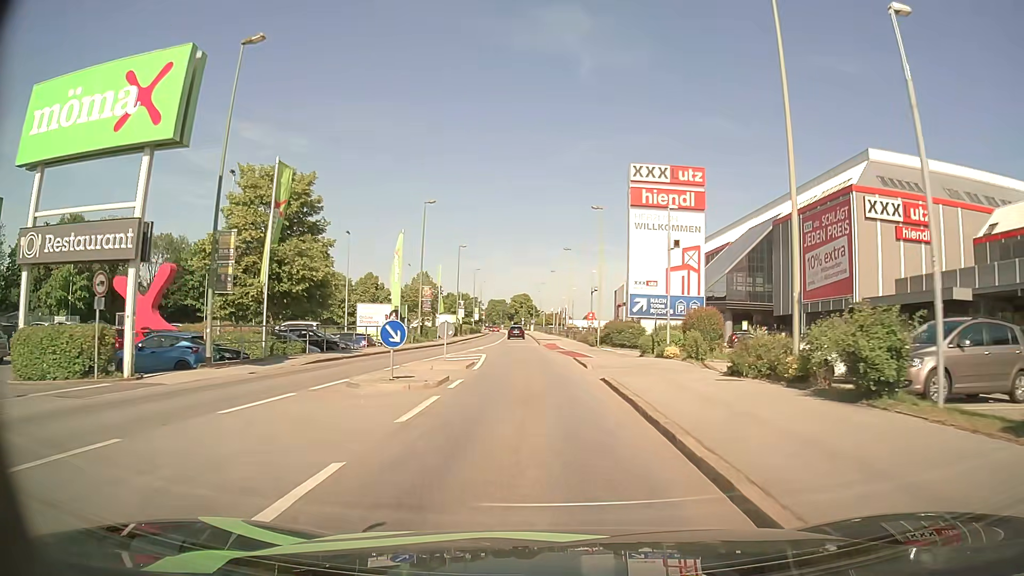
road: tertiary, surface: asphalt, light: Day
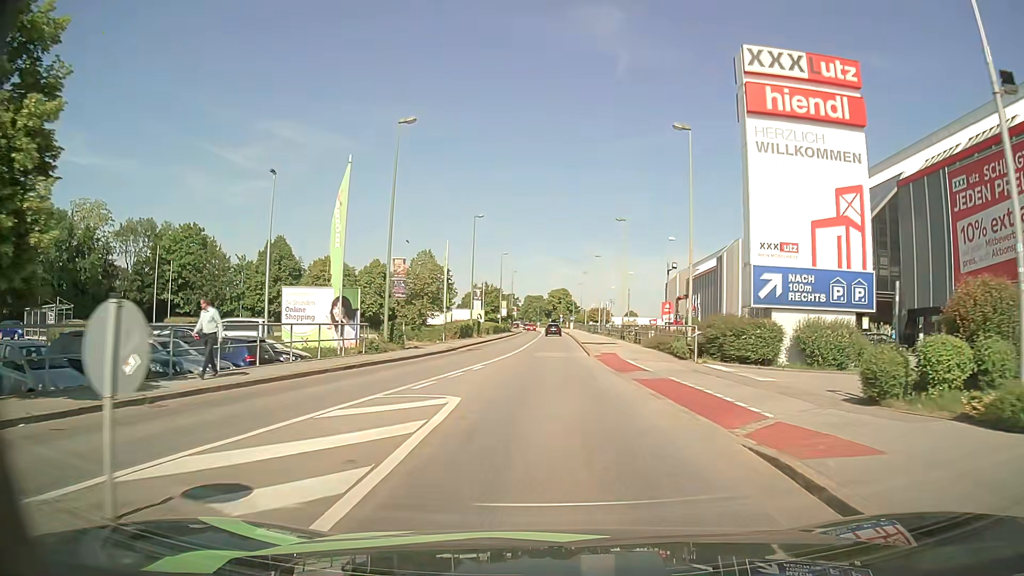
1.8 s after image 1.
(-0.6, +19.8) m; -3°
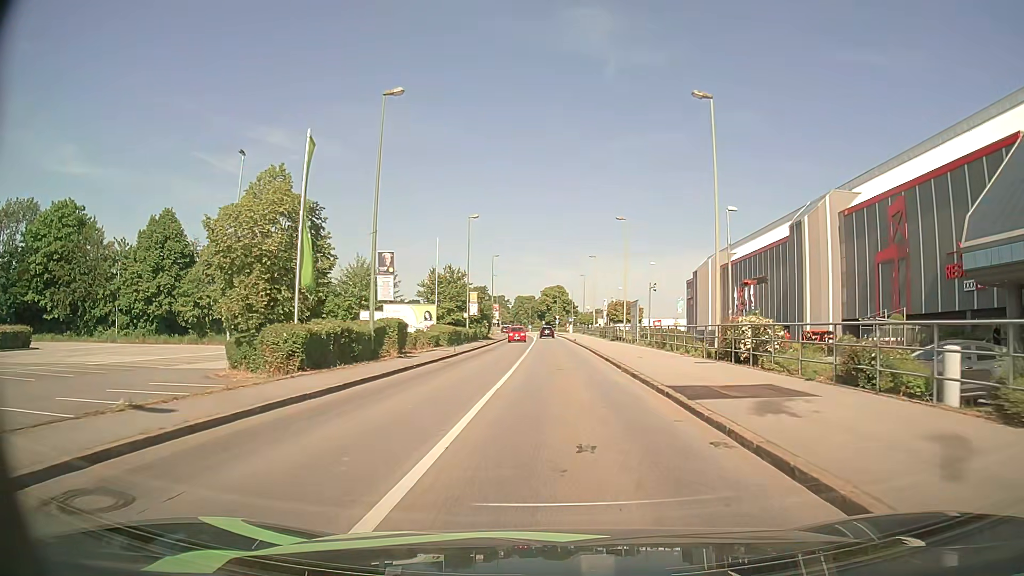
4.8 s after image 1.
(-0.3, +31.5) m; +1°
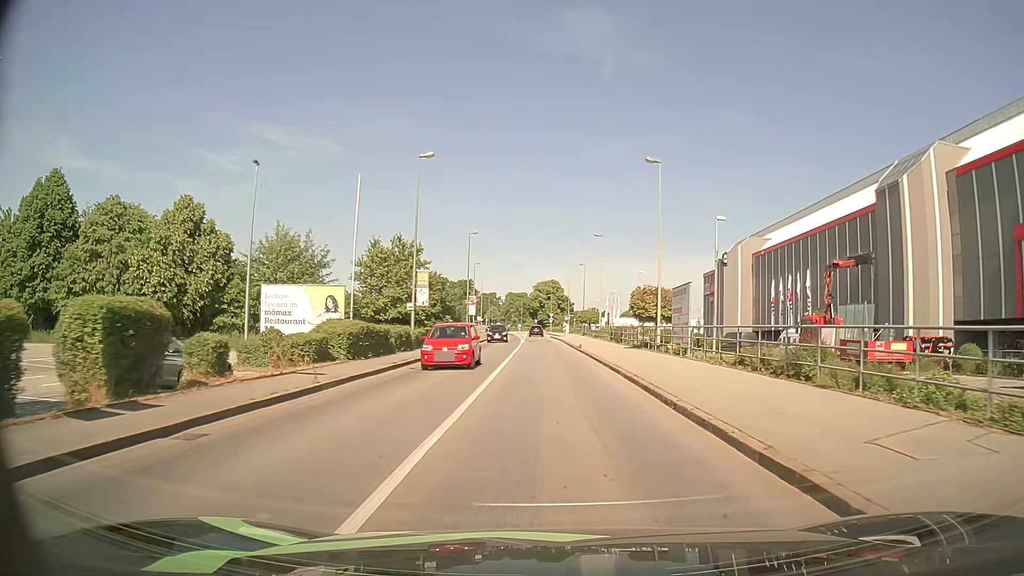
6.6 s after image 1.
(+0.1, +19.8) m; 0°
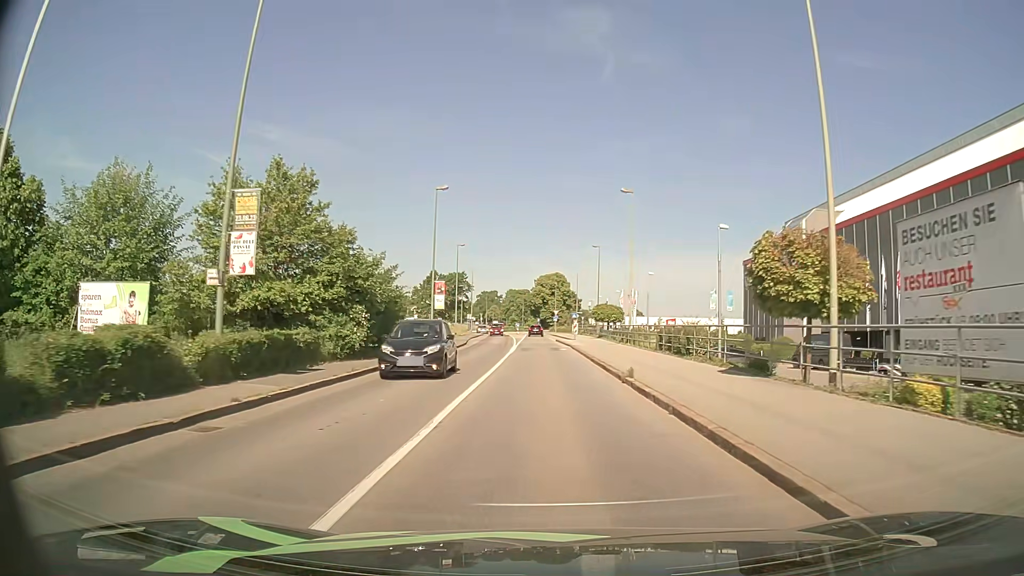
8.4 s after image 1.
(0.0, +21.5) m; 0°
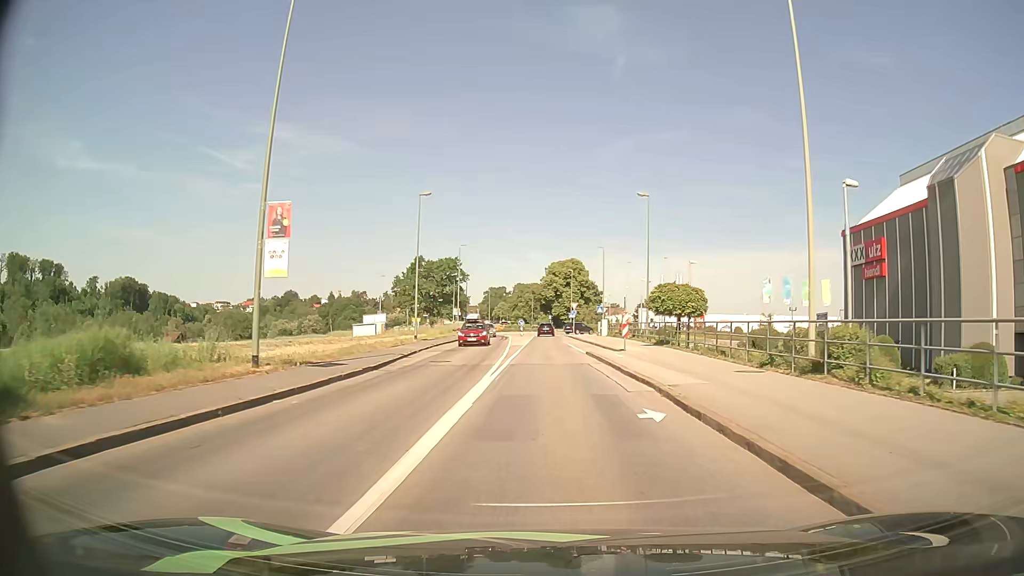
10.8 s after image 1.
(-0.4, +28.5) m; -1°
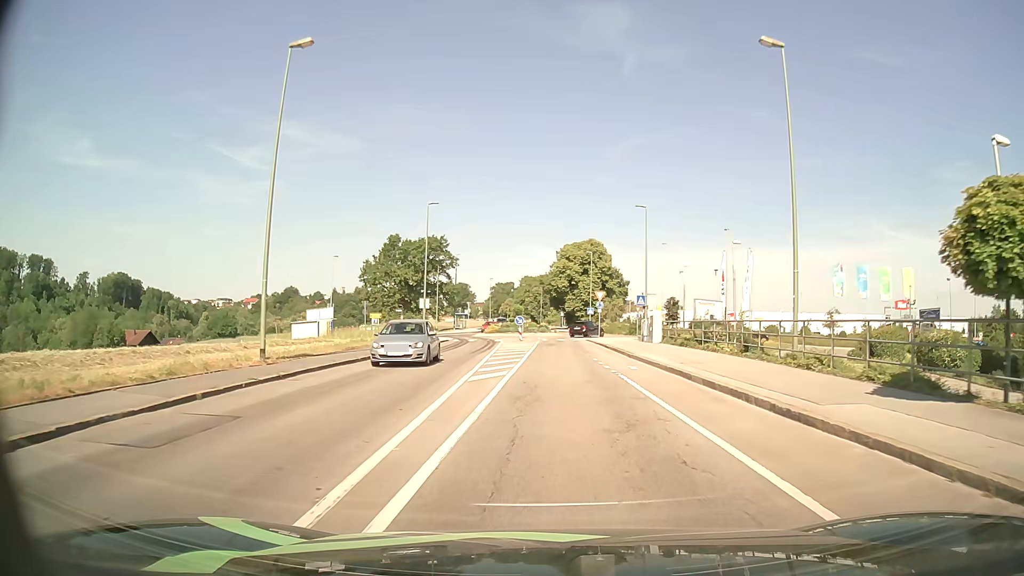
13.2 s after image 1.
(-0.1, +26.0) m; -1°
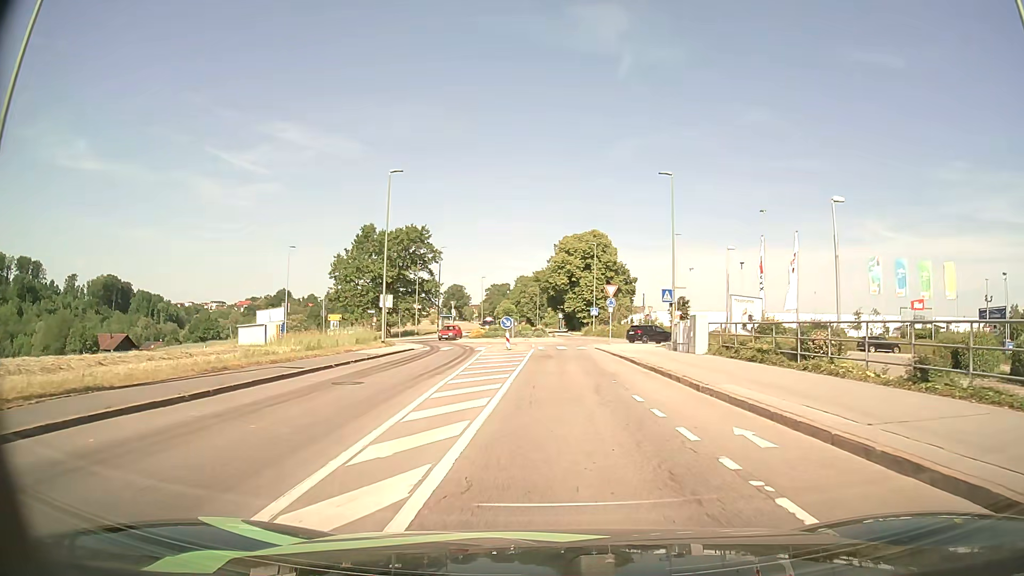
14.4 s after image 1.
(0.0, +11.7) m; 0°
(0, +10) (0, +20) (0, +30) (+1, +40) (+2, +50) (+5, +59) (+2, +69) (0, +78) (-1, +88) (-2, +98) m
